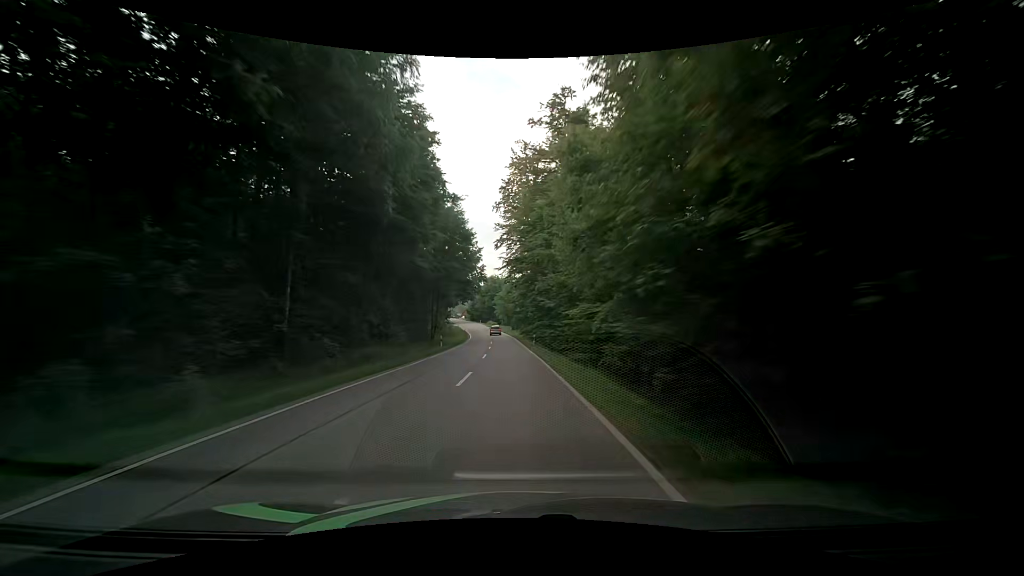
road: secondary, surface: asphalt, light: Day
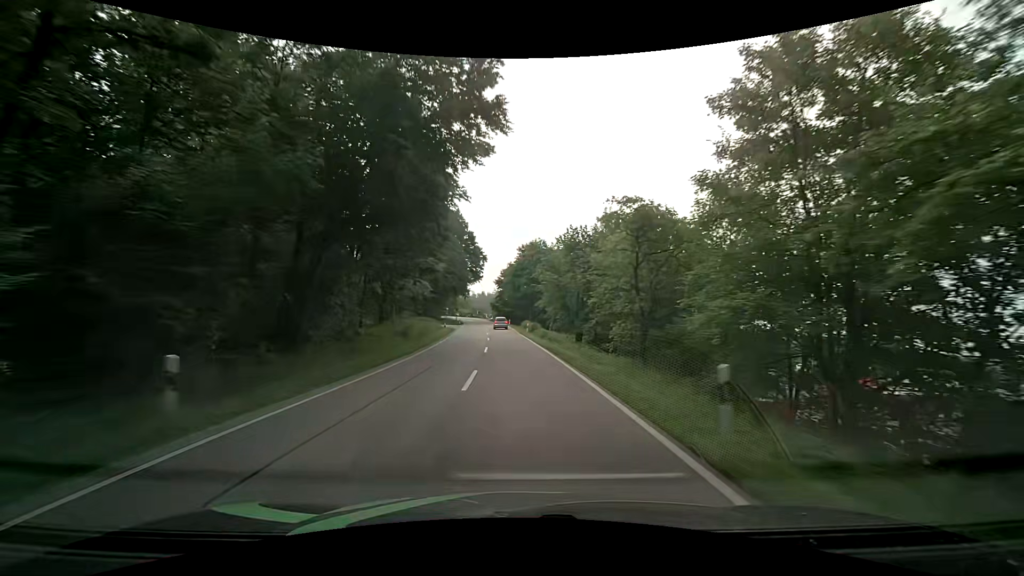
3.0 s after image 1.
(-3.9, +73.0) m; -6°
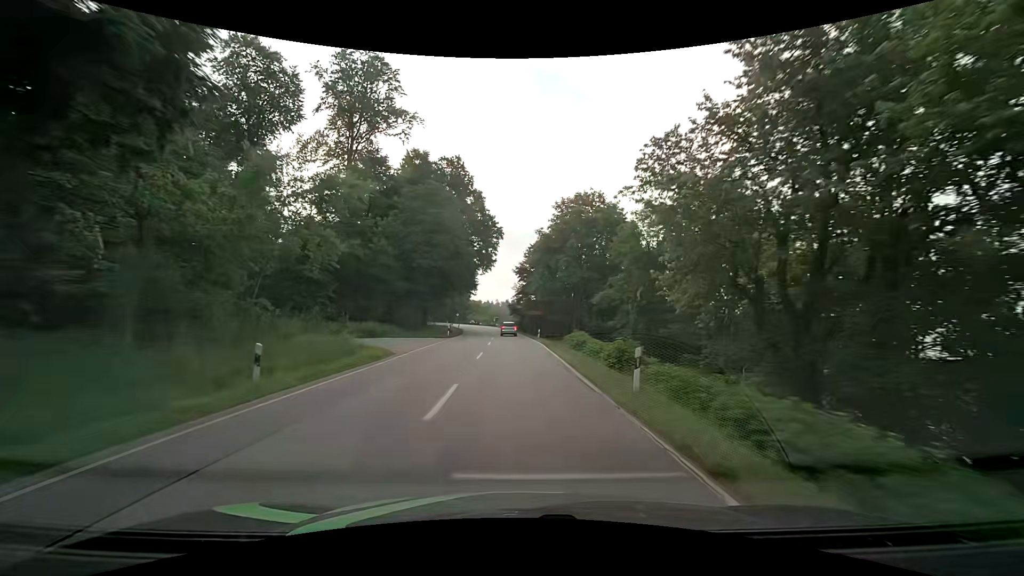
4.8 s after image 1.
(-1.0, +38.2) m; -3°
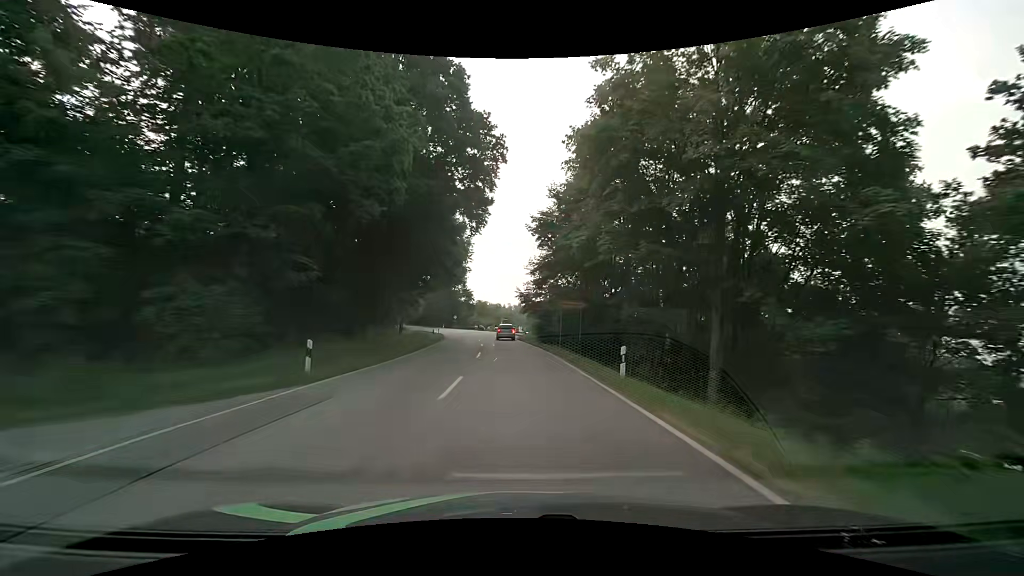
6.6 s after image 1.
(-0.5, +33.4) m; -2°
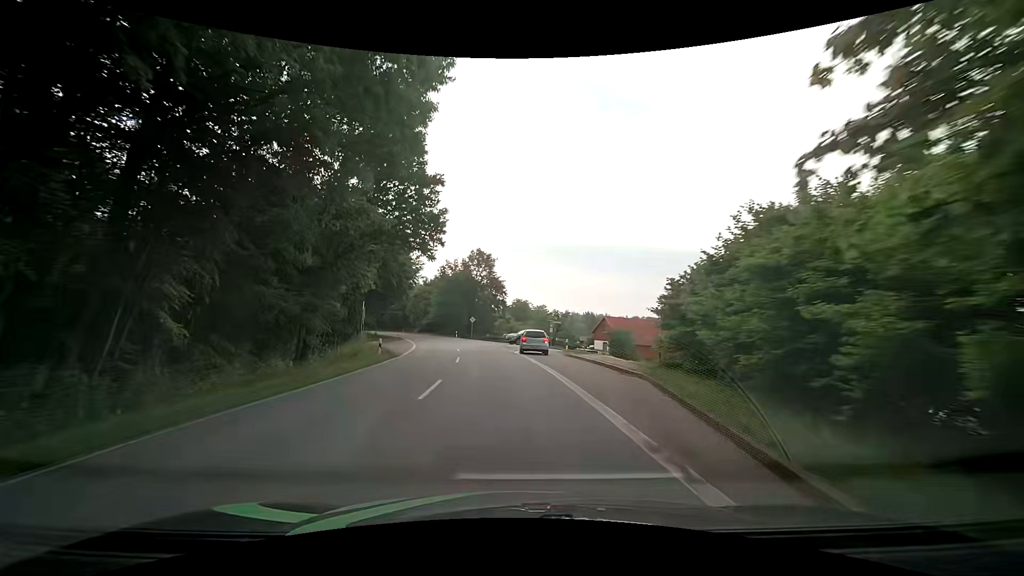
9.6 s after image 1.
(-1.2, +46.4) m; -4°
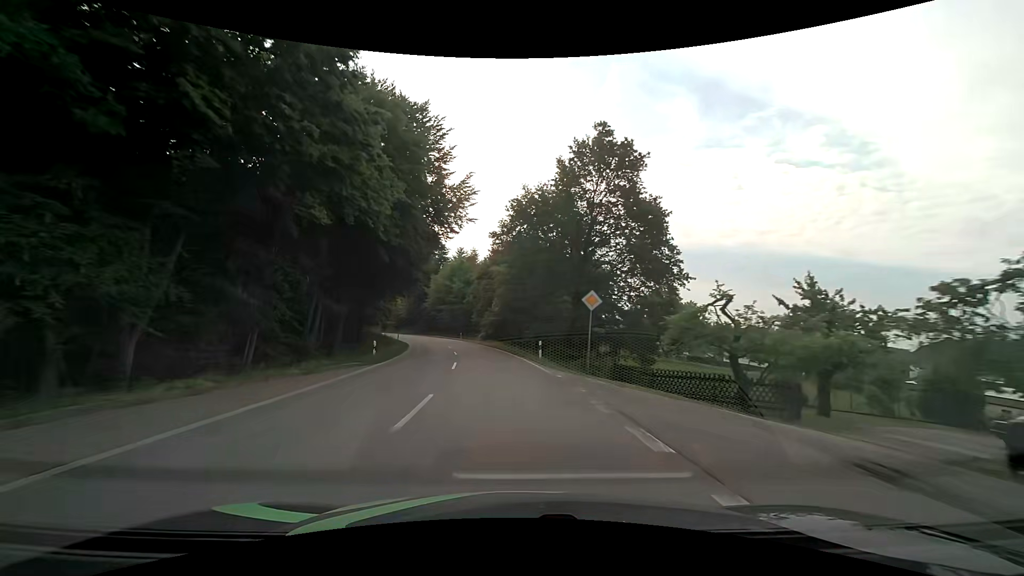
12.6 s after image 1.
(-5.3, +50.9) m; -12°
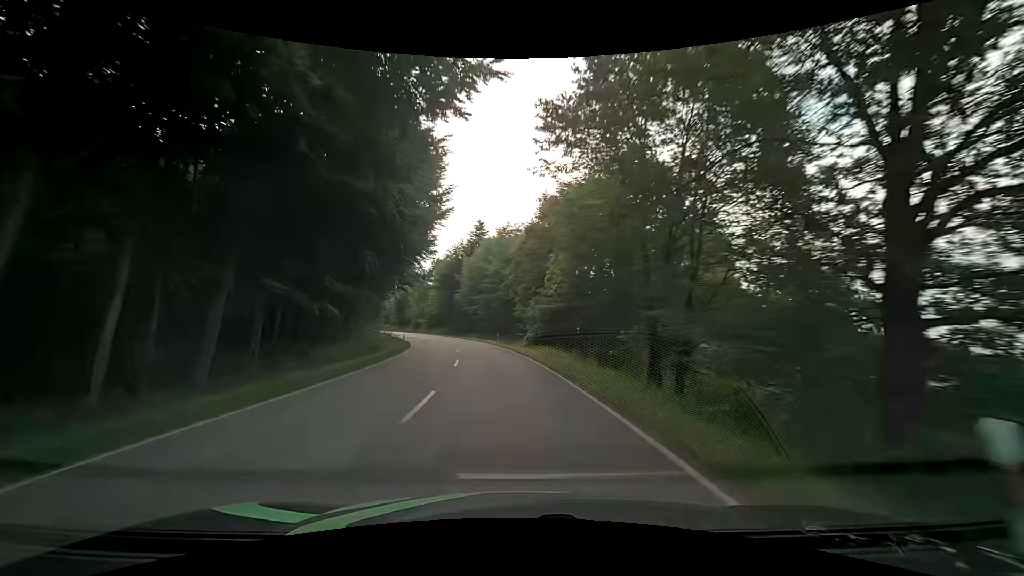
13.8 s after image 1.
(-1.0, +23.7) m; -5°
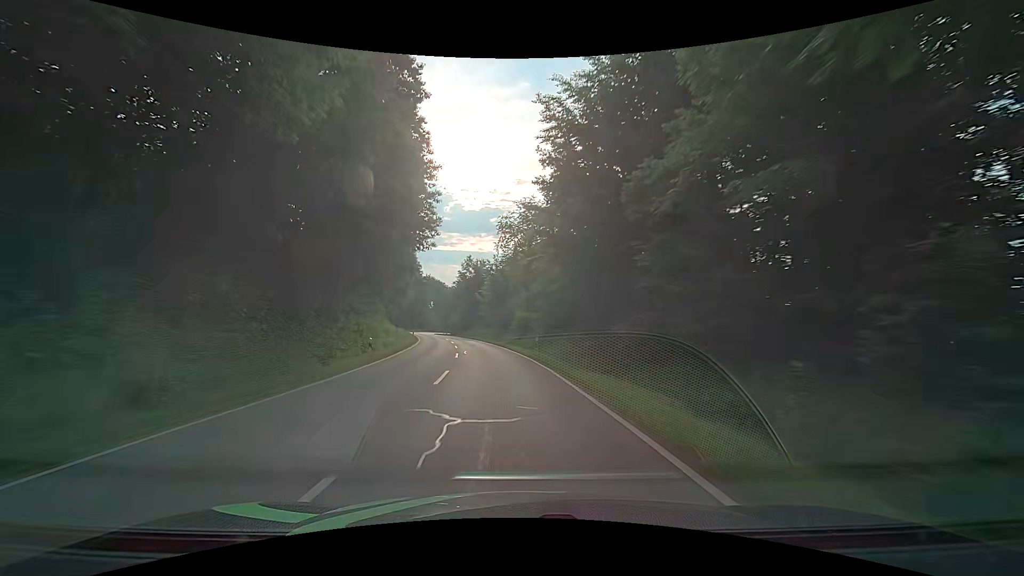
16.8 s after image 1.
(-9.6, +66.0) m; -16°
